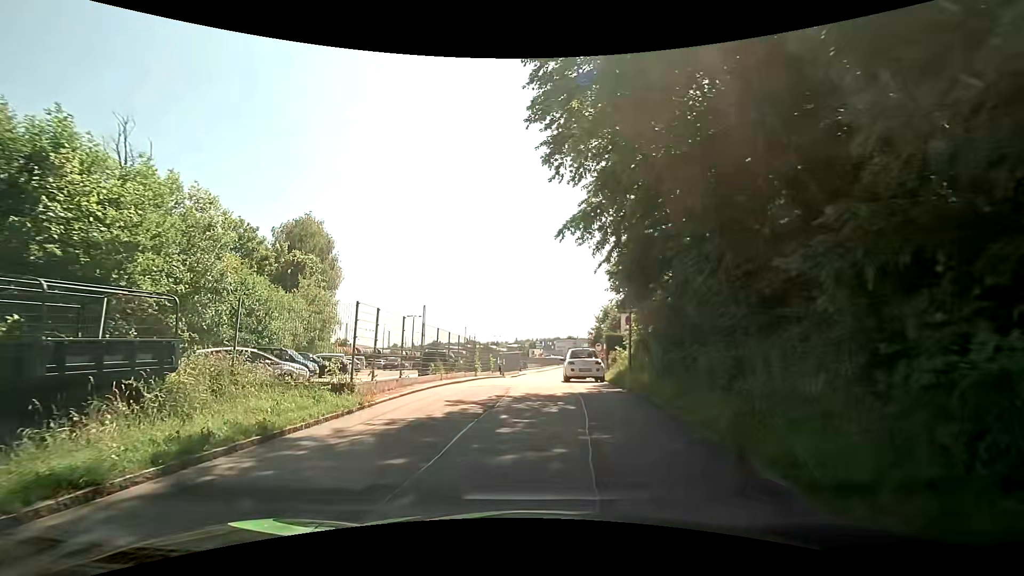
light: Day
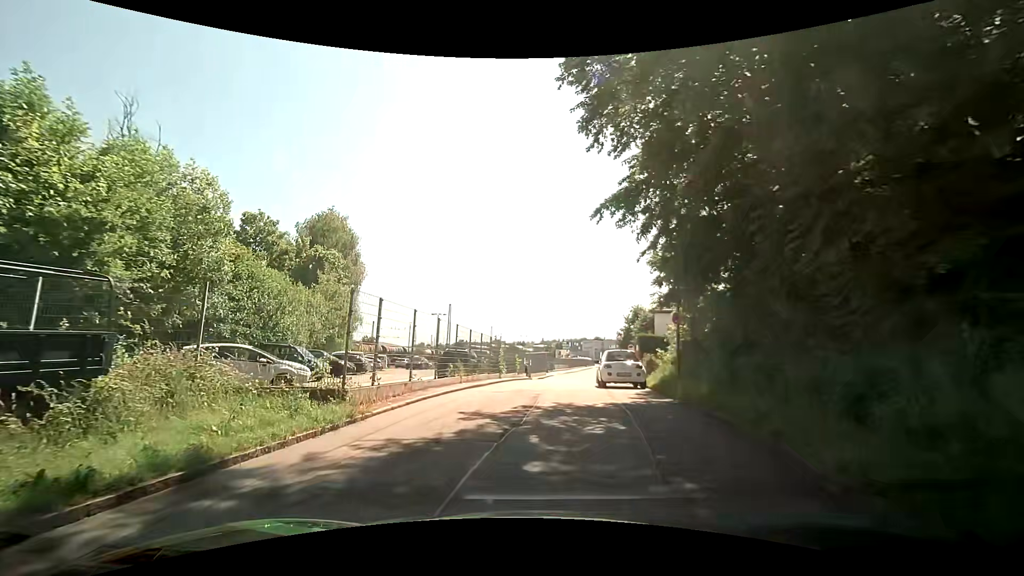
(0.0, +2.5) m; -3°
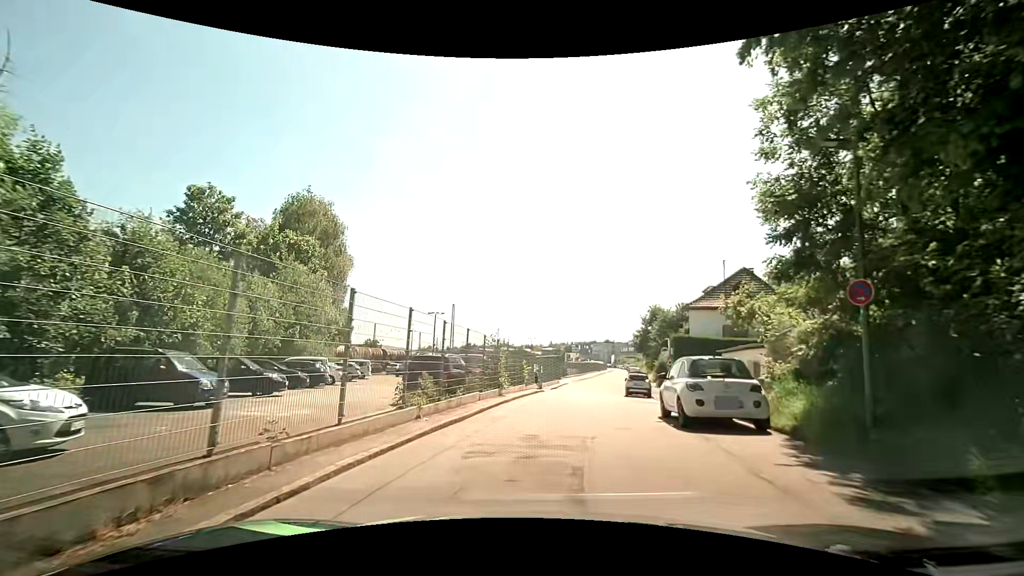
(-0.2, +9.0) m; -3°
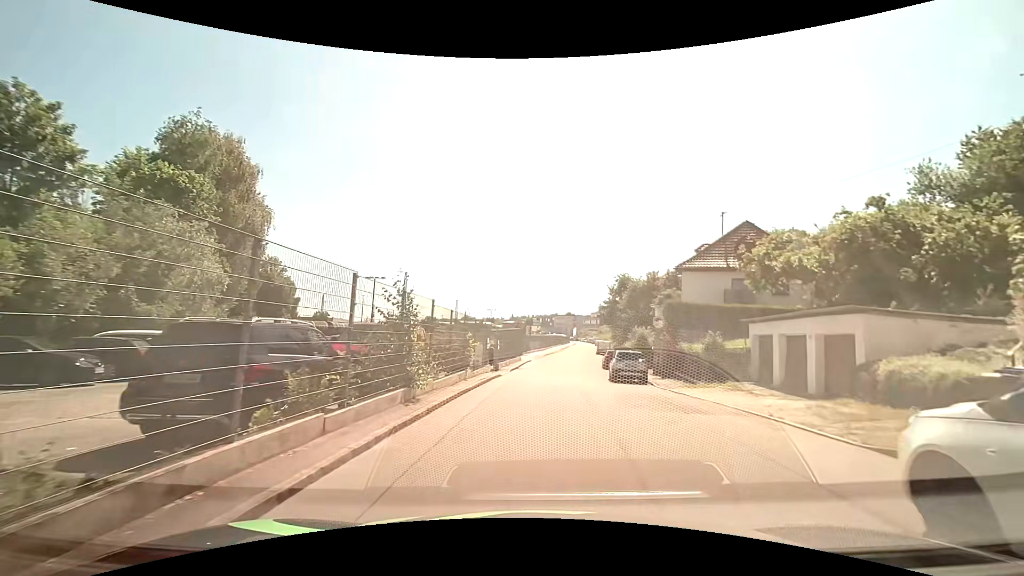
(+0.5, +9.9) m; +7°
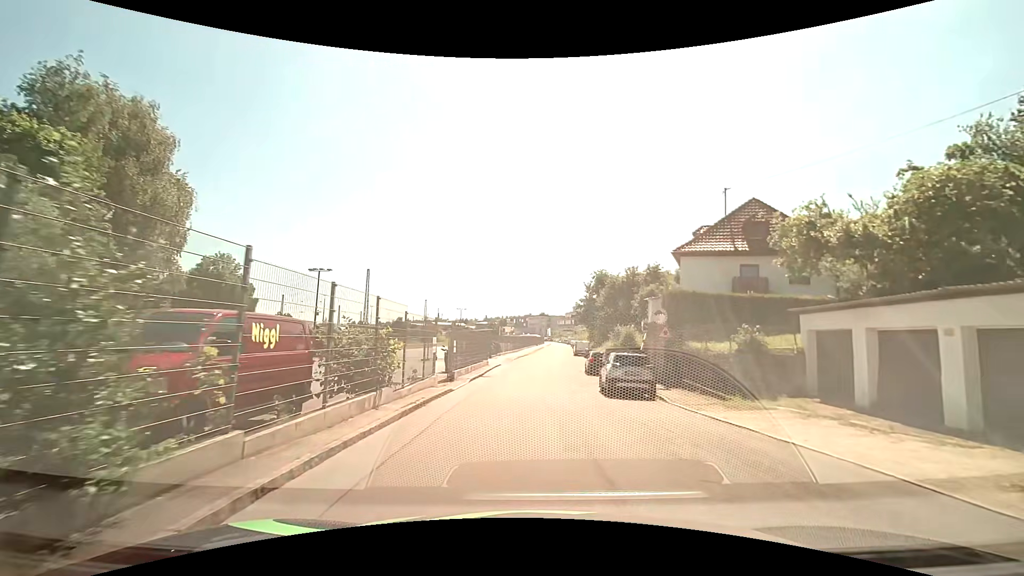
(+0.1, +7.0) m; +2°
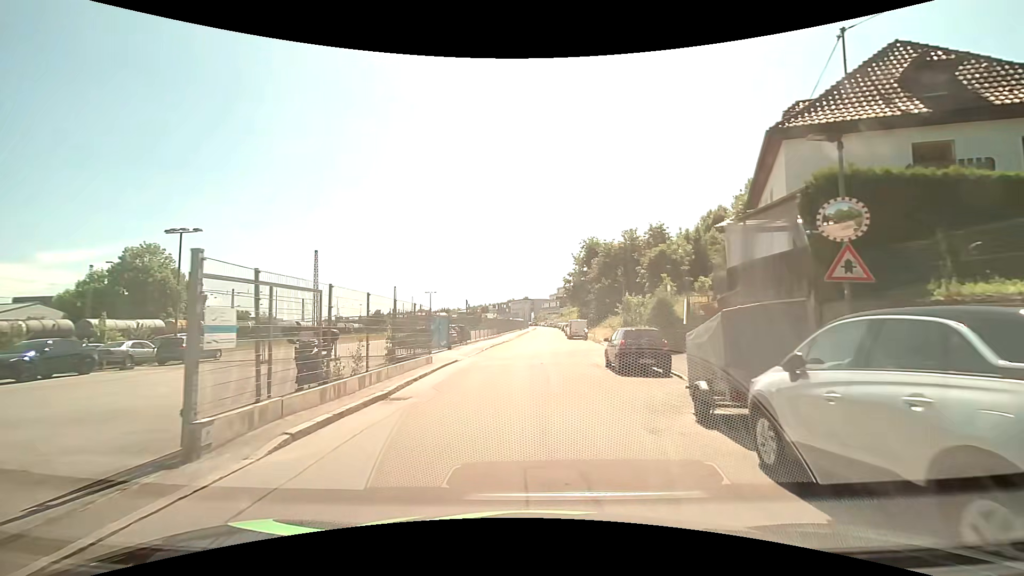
(+0.3, +15.7) m; +2°
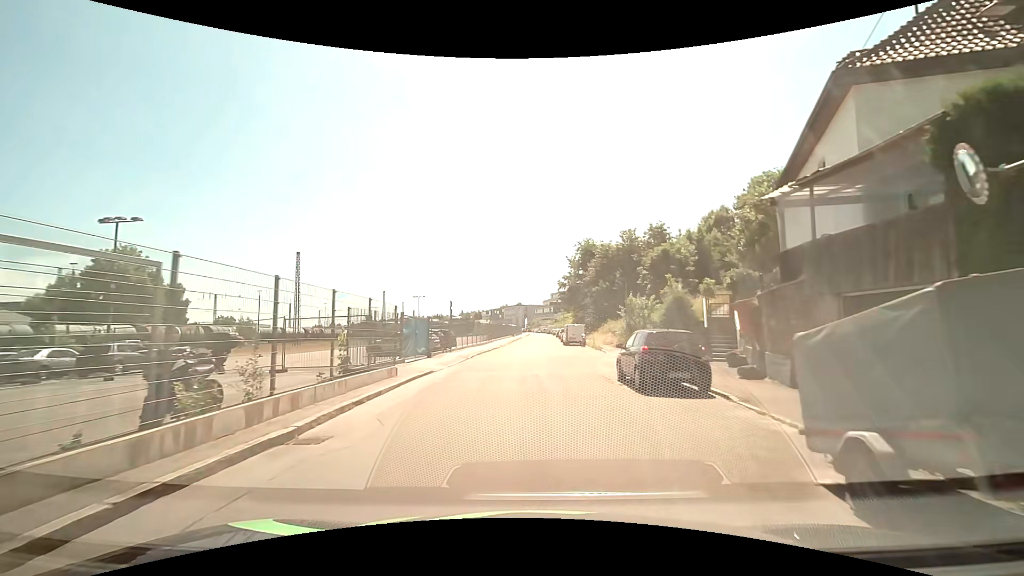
(0.0, +4.2) m; 0°
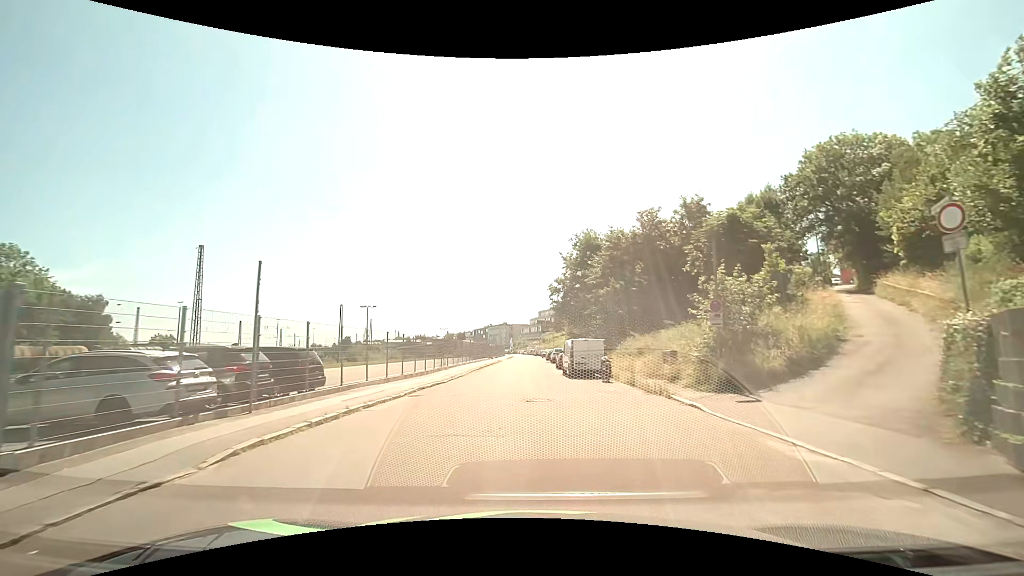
(+0.5, +21.1) m; +1°
(0, +10) (0, +20) (0, +30) (0, +40) (0, +50) (0, +60) (0, +70) (0, +80) (0, +90) (0, +100) m
